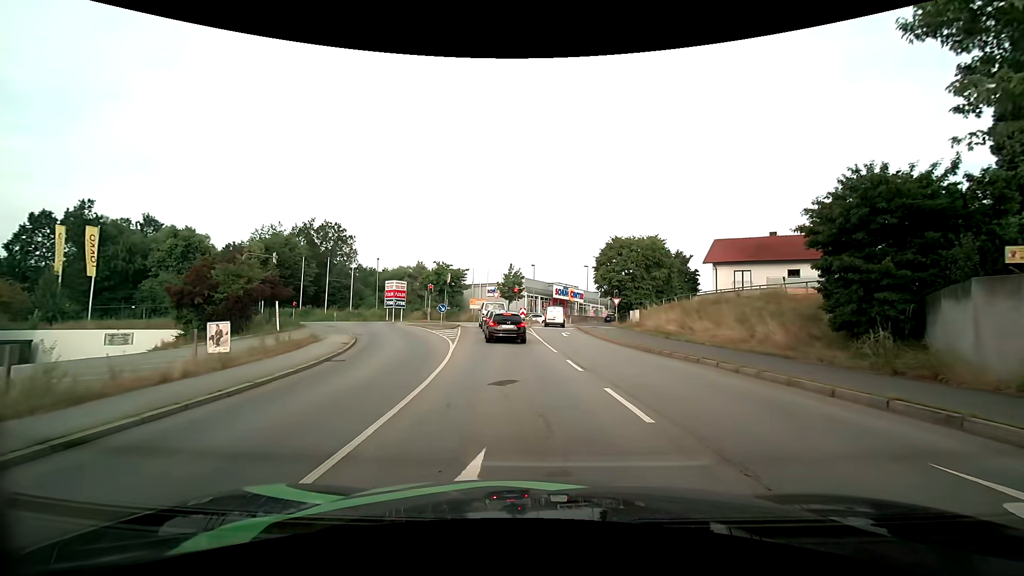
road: primary_link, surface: asphalt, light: Day
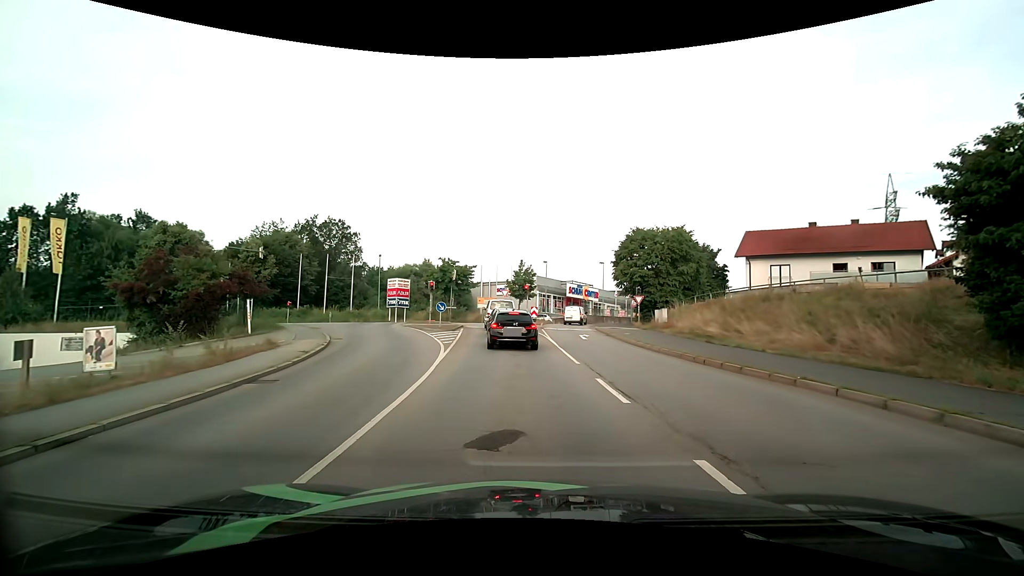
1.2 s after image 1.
(0.0, +4.6) m; -1°
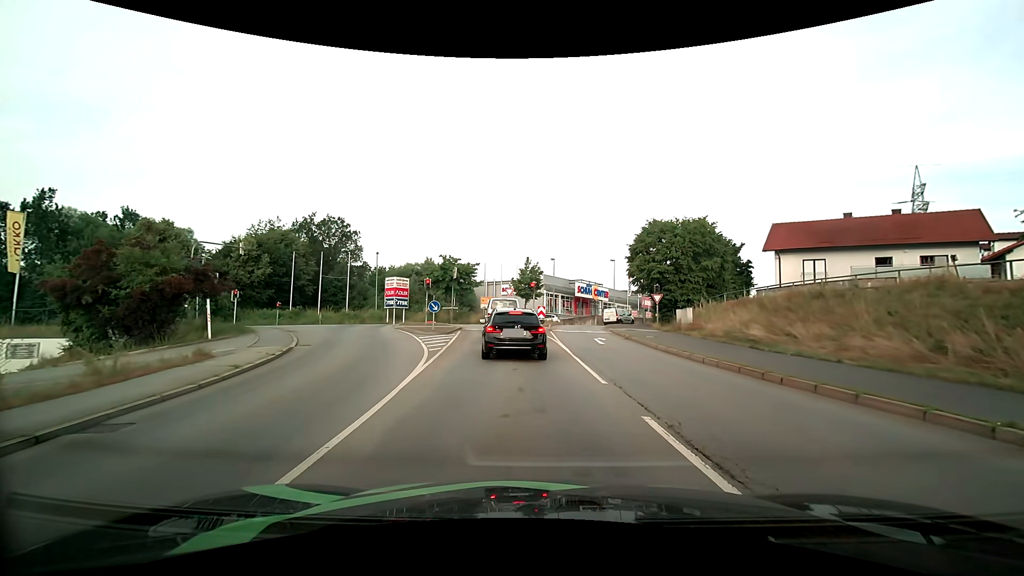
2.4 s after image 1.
(0.0, +3.9) m; -1°
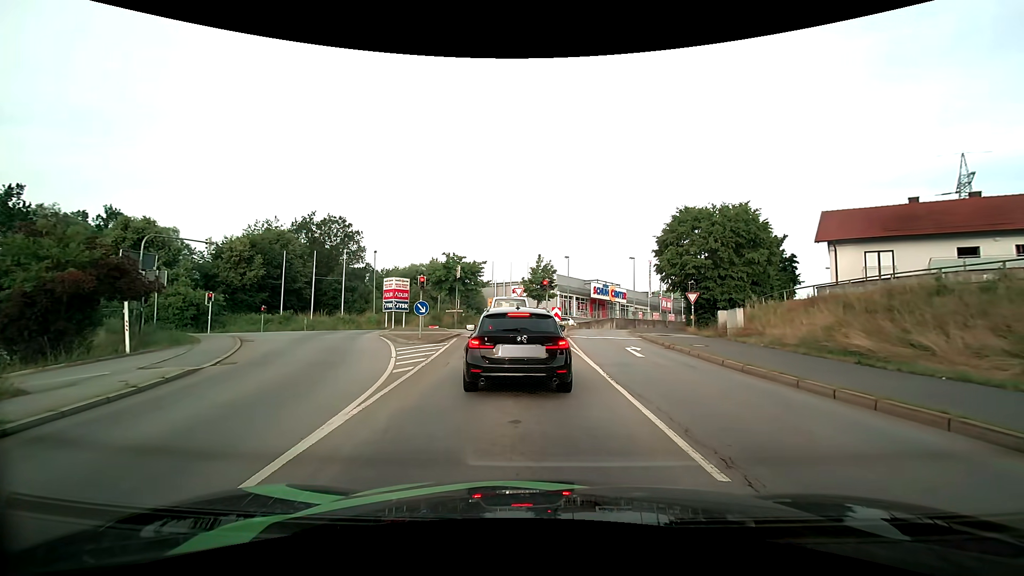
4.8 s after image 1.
(0.0, +5.4) m; 0°
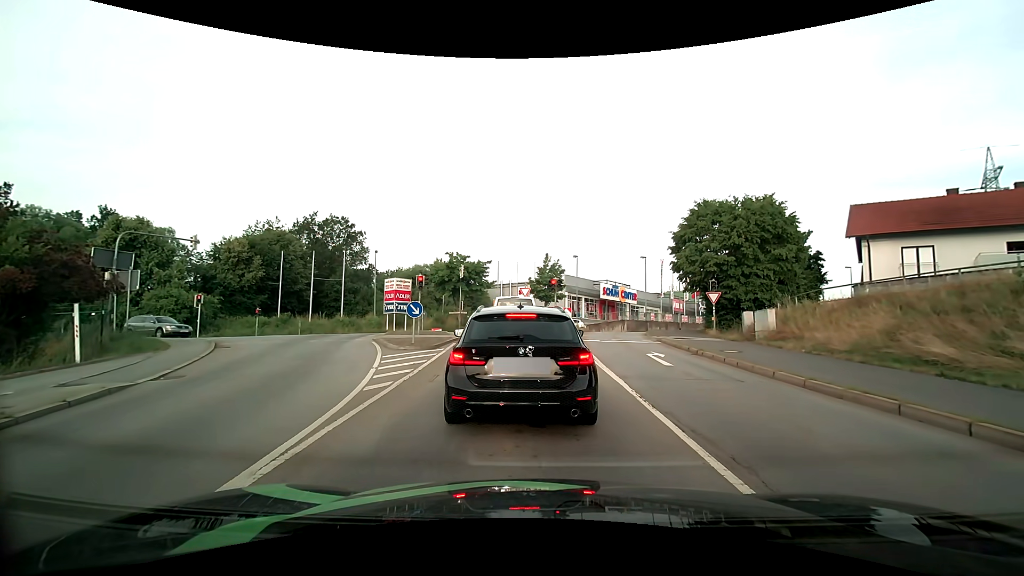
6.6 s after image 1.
(-0.1, +2.3) m; -2°
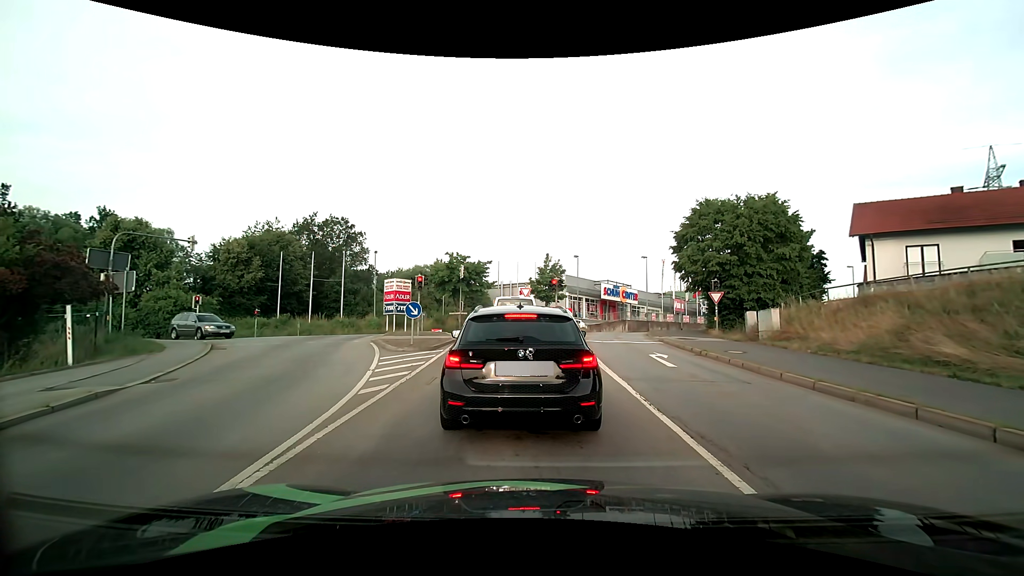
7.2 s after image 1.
(0.0, +0.3) m; 0°
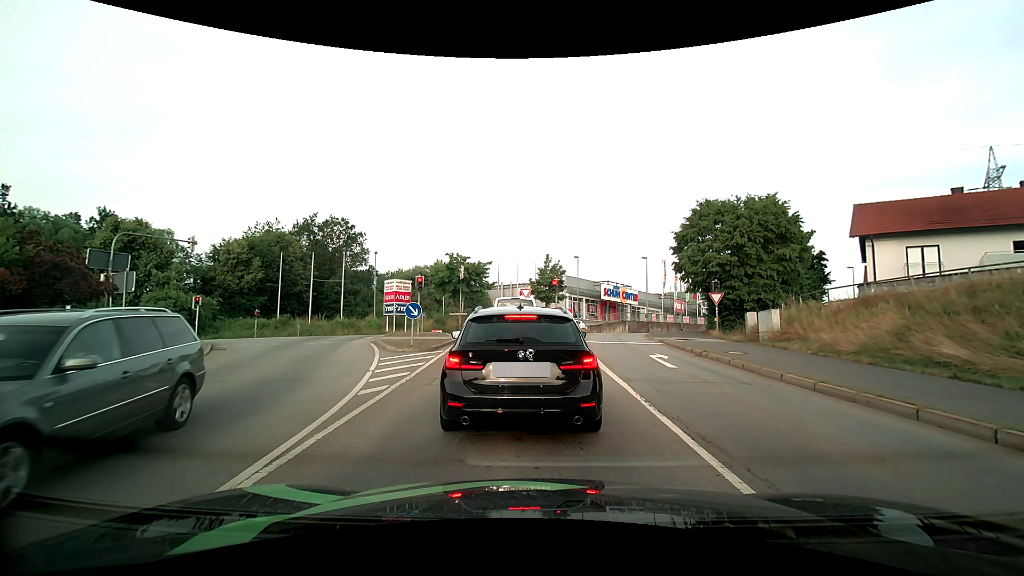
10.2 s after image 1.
(0.0, +0.1) m; 0°
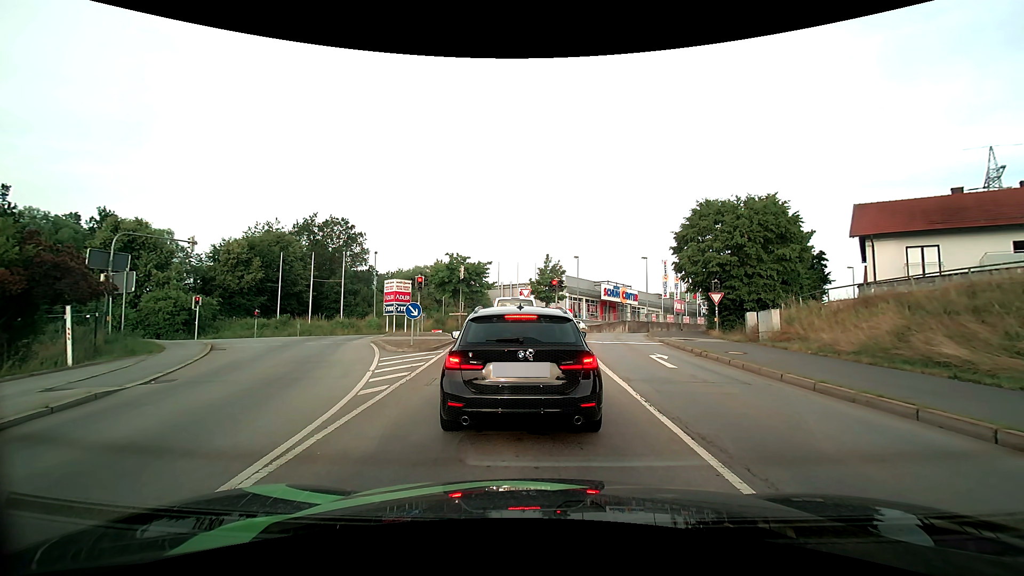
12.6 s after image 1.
(0.0, 0.0) m; 0°
(0, +10) (-1, +20) (-2, +30) (-7, +39) (-15, +43) (-25, +42) (-35, +39) (-45, +38) (-55, +37) (-65, +38) m
